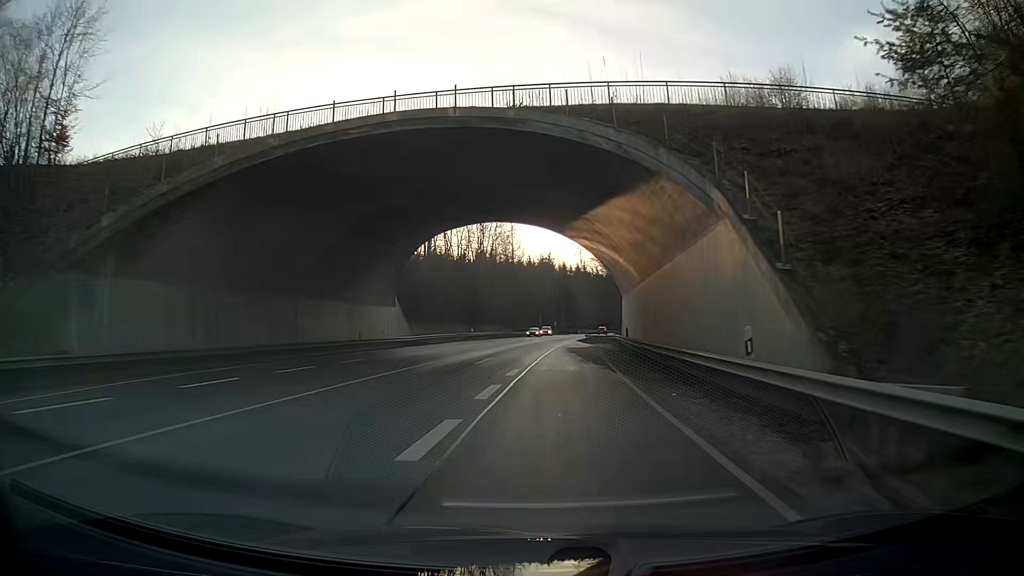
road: primary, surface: asphalt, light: Day
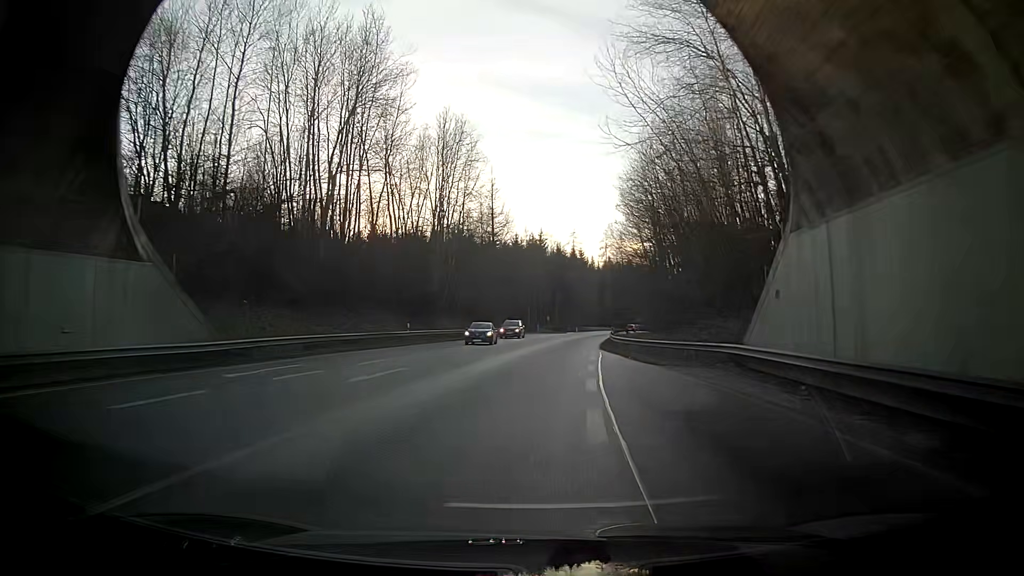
(+0.1, +35.5) m; +2°
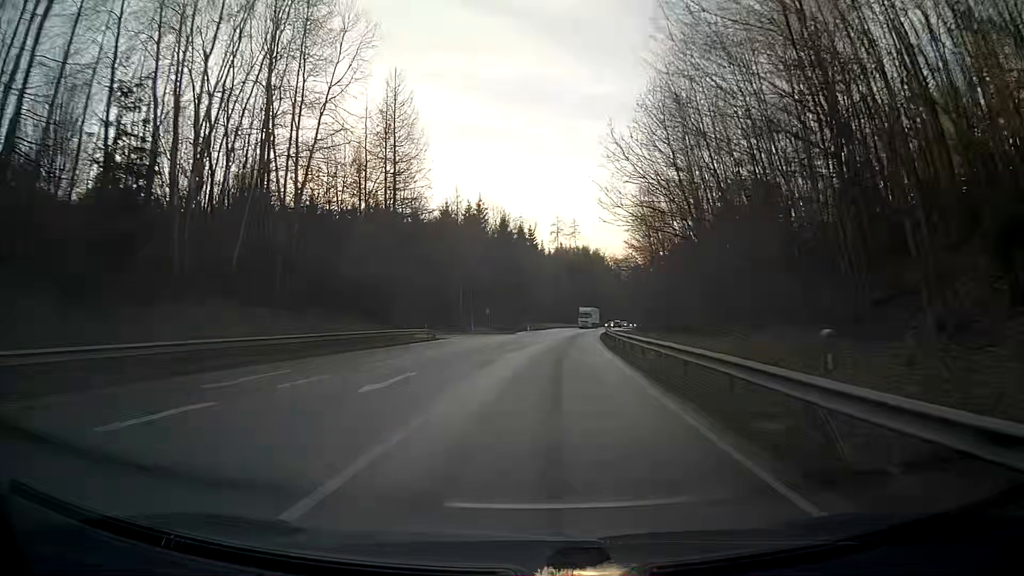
(+1.5, +37.7) m; +5°
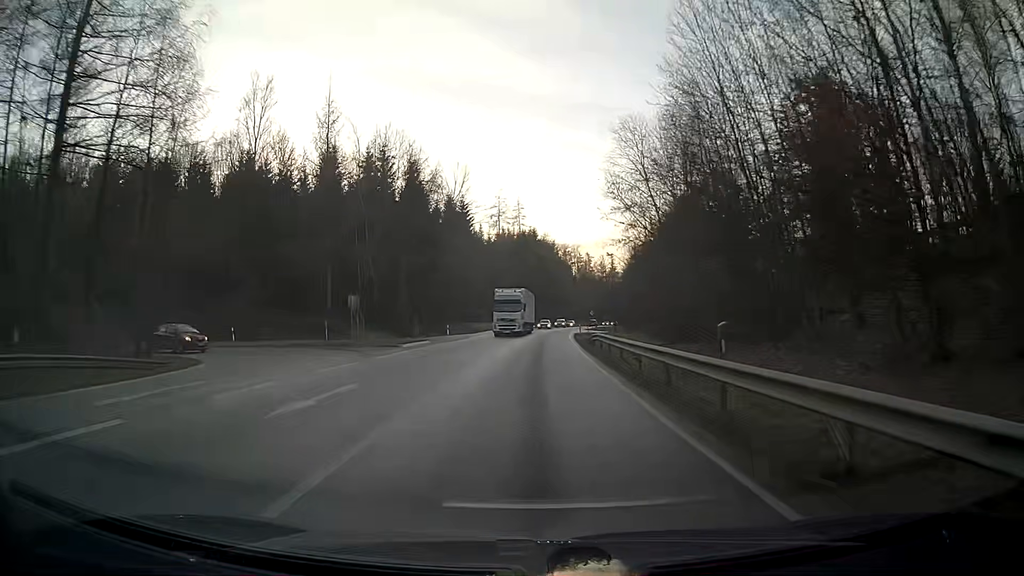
(+1.6, +37.8) m; +4°
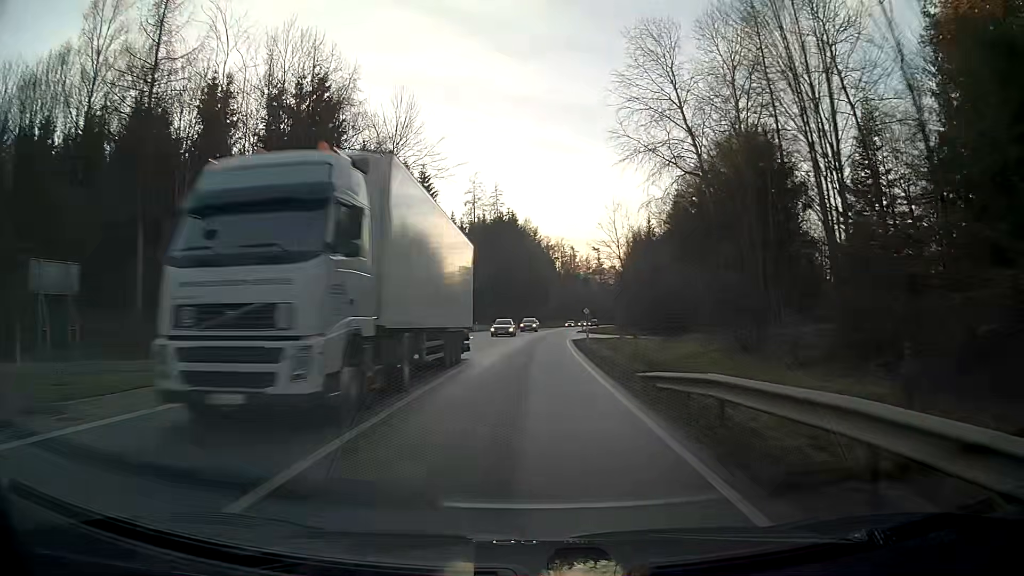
(+0.4, +25.2) m; +2°
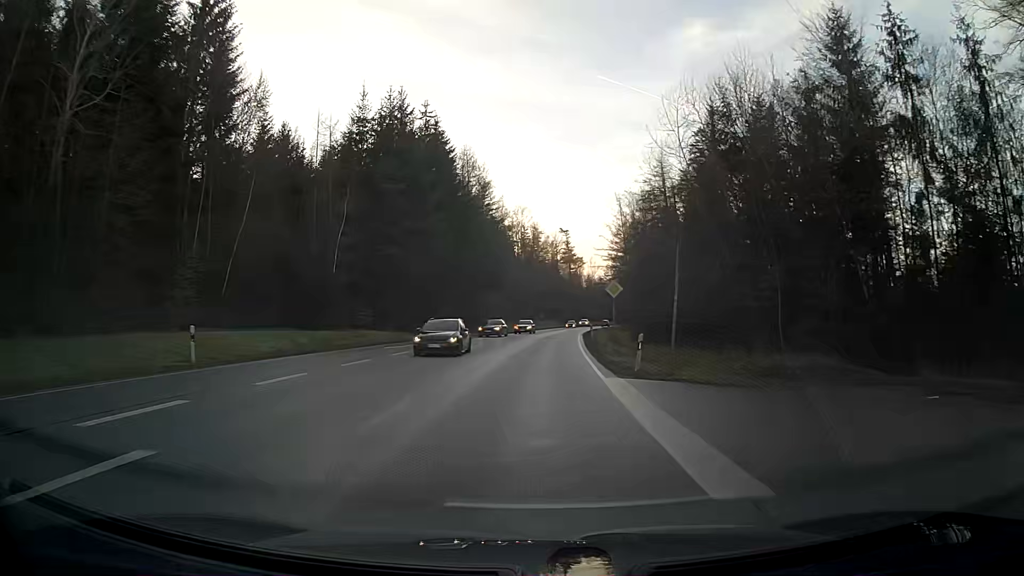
(+1.9, +62.5) m; +4°
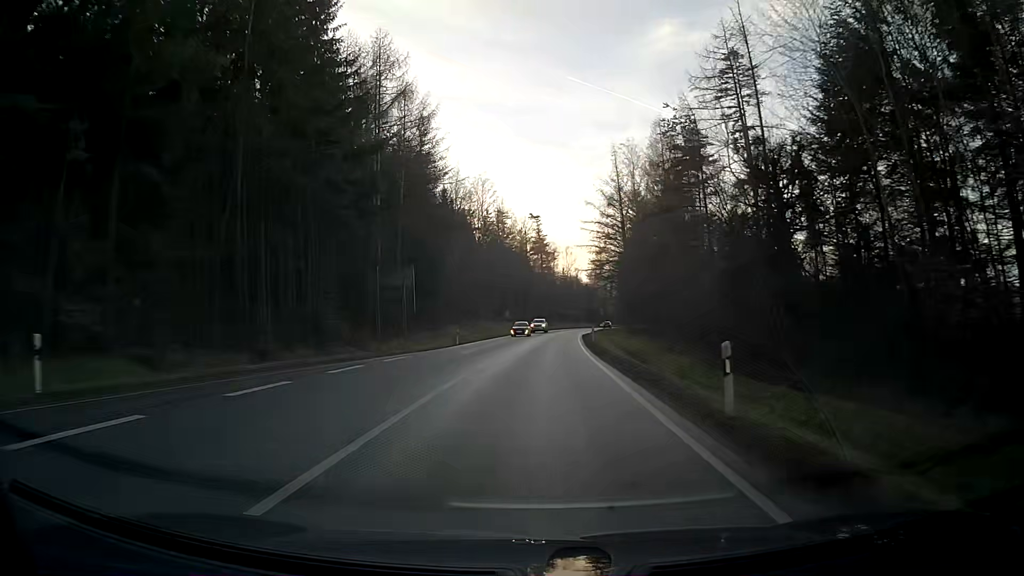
(+0.9, +37.5) m; +3°
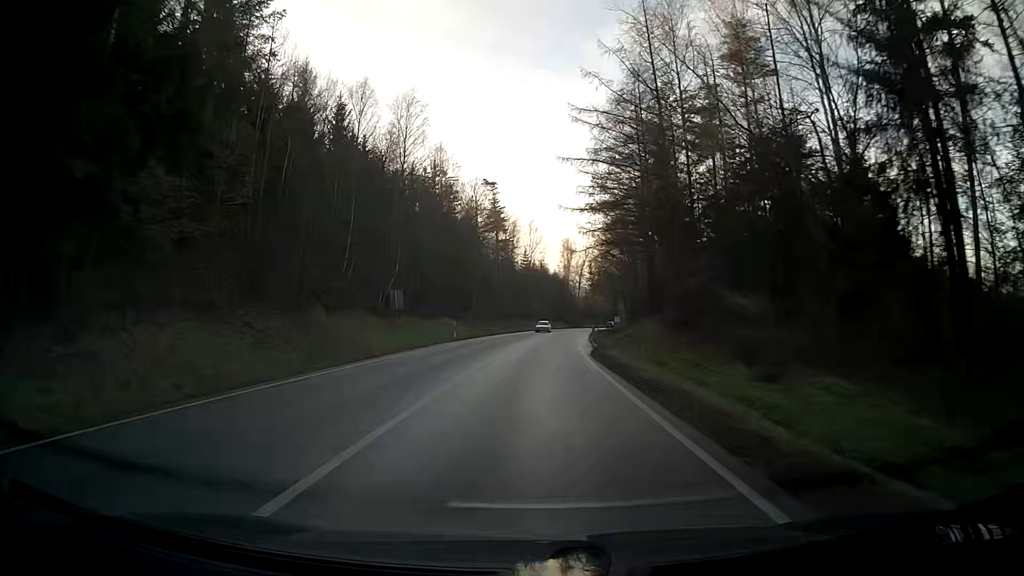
(+1.2, +50.0) m; +3°
